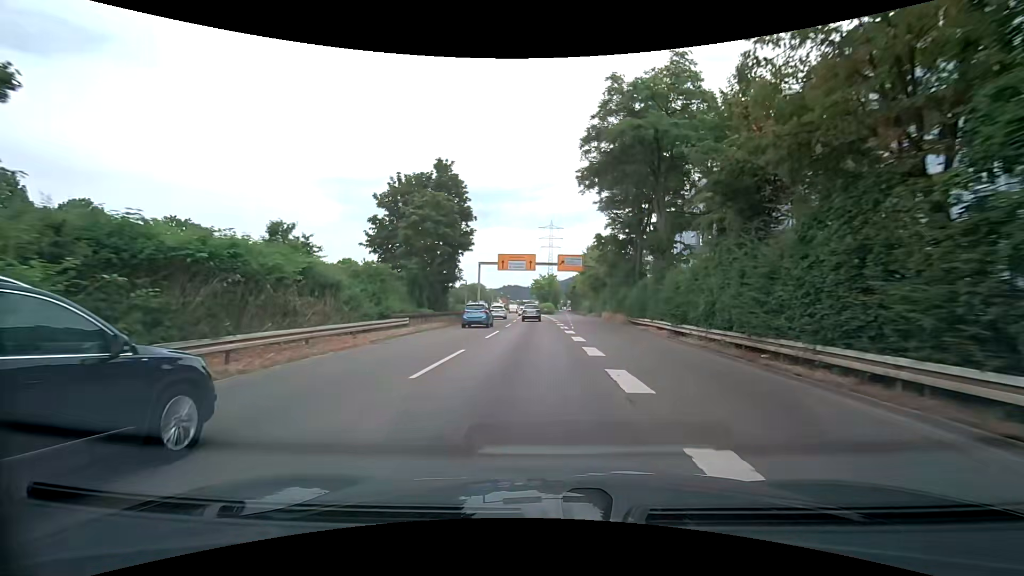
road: trunk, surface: asphalt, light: Day
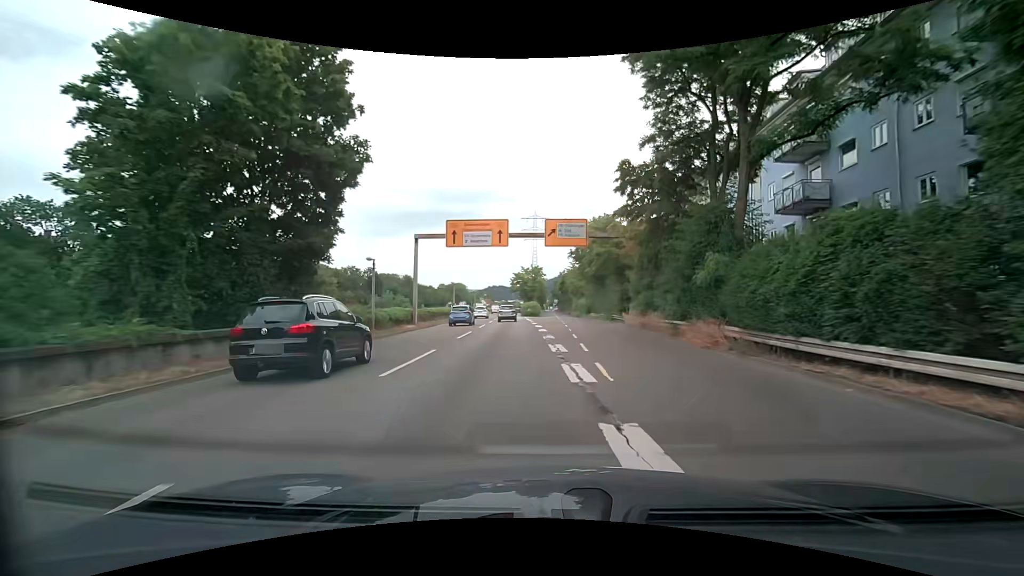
(+0.3, +23.5) m; +2°
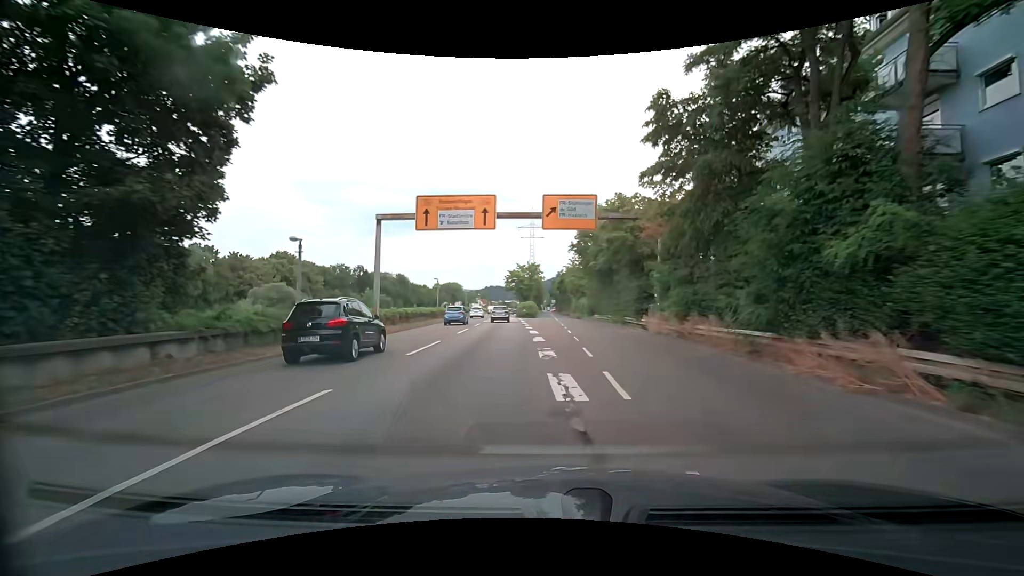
(0.0, +7.8) m; 0°
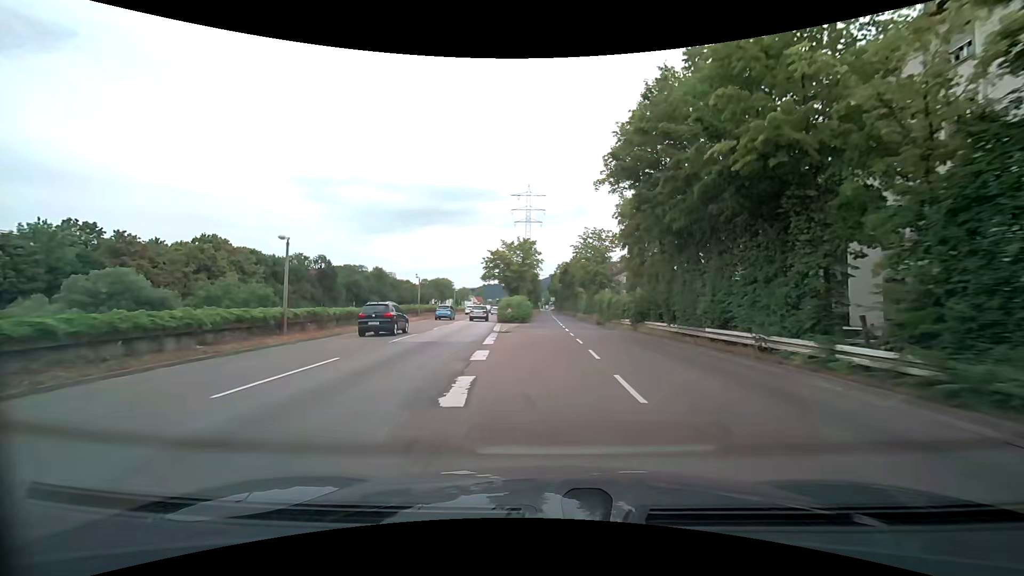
(0.0, +30.6) m; 0°
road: trunk_link
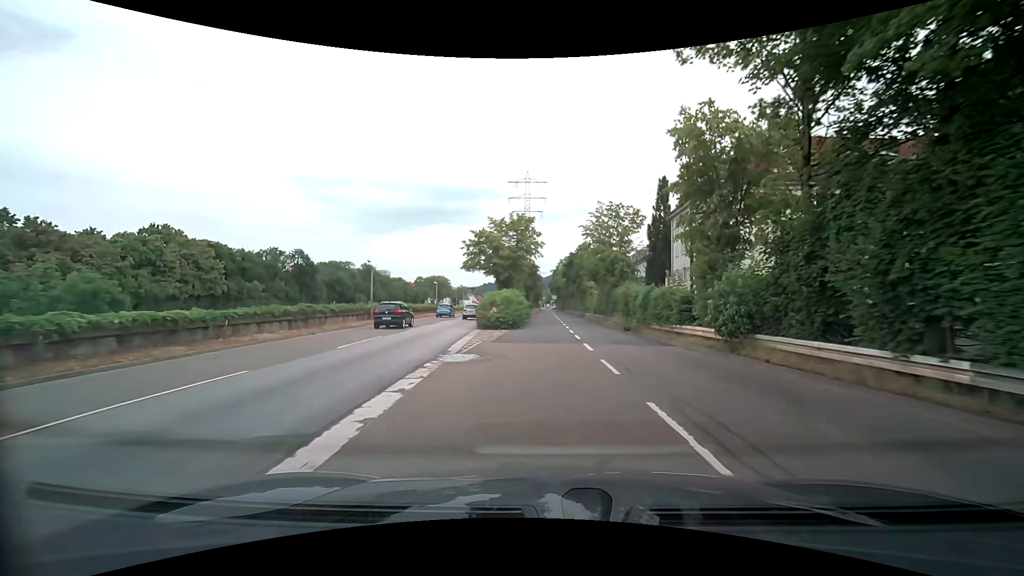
(0.0, +15.0) m; 0°
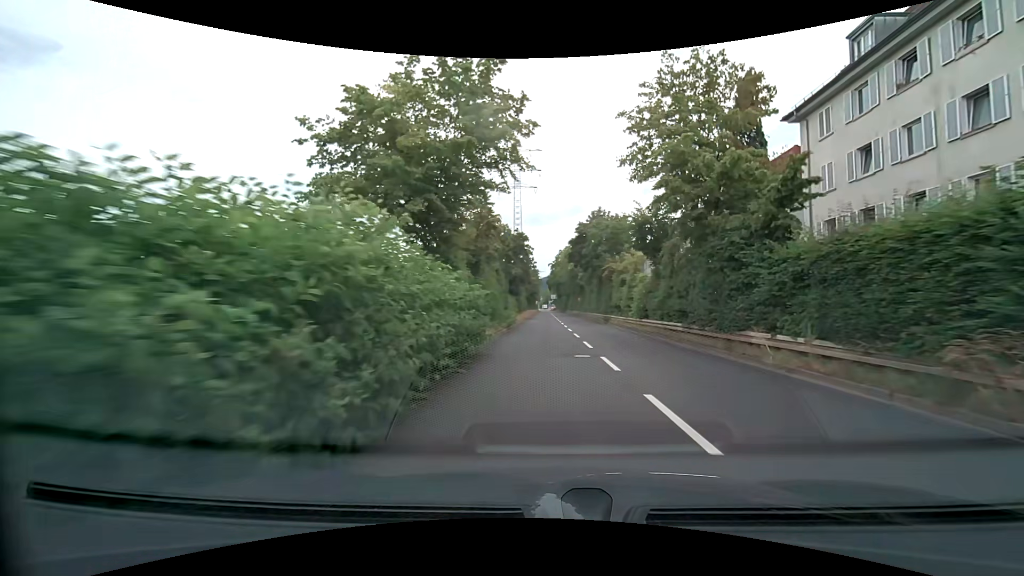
(+0.2, +29.6) m; +1°
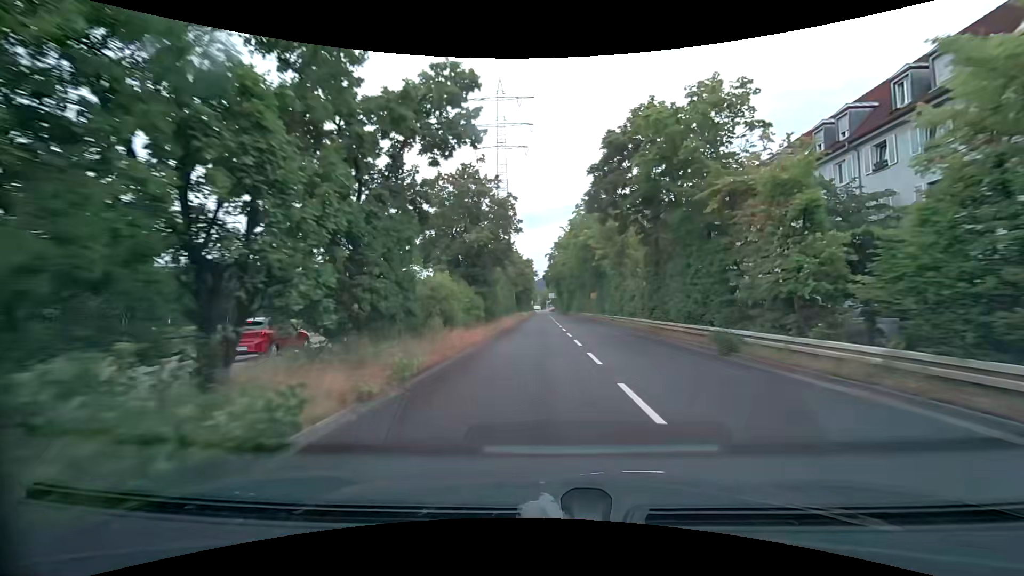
(+0.1, +28.9) m; +1°
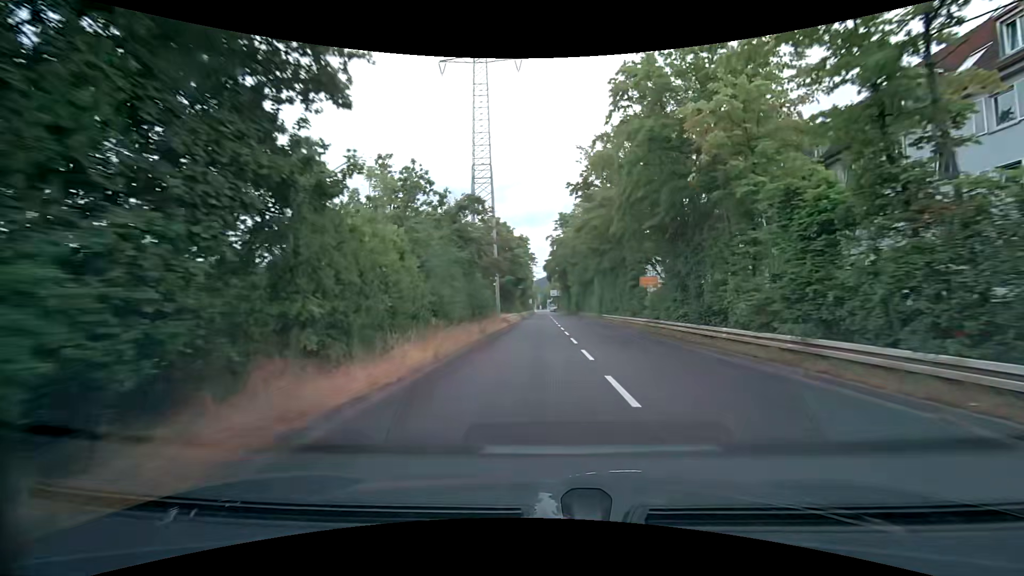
(-0.3, +29.3) m; -1°
(0, +10) (0, +20) (0, +30) (0, +40) (0, +50) (0, +60) (0, +70) (0, +80) (0, +90) (0, +100) m
